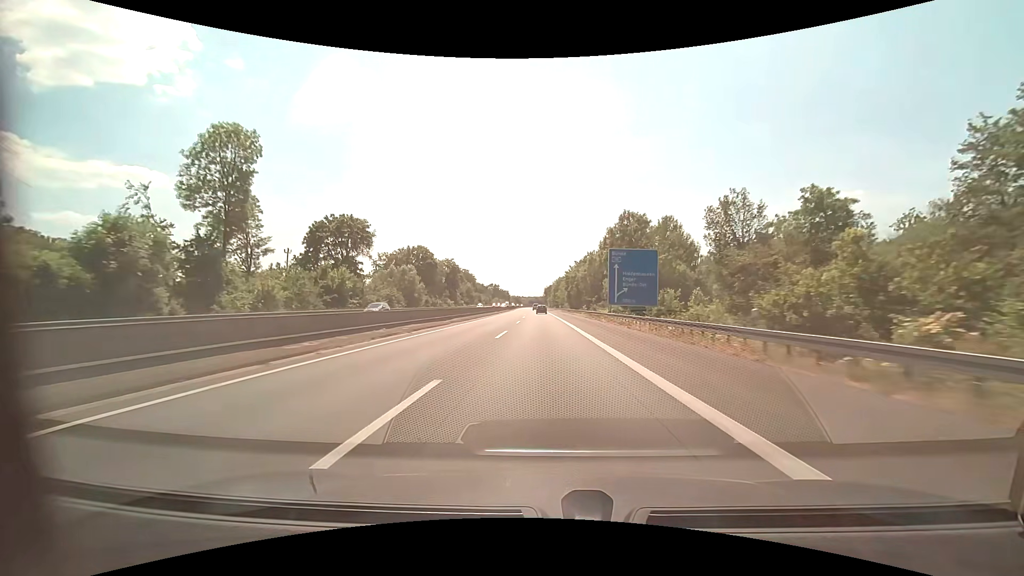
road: motorway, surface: asphalt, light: Day
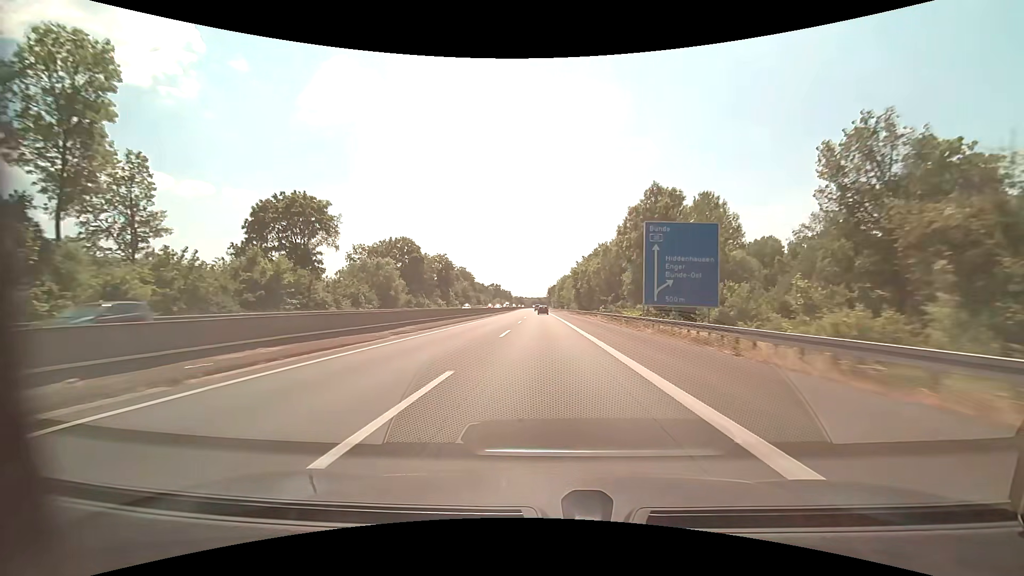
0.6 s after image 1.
(-0.1, +16.7) m; 0°
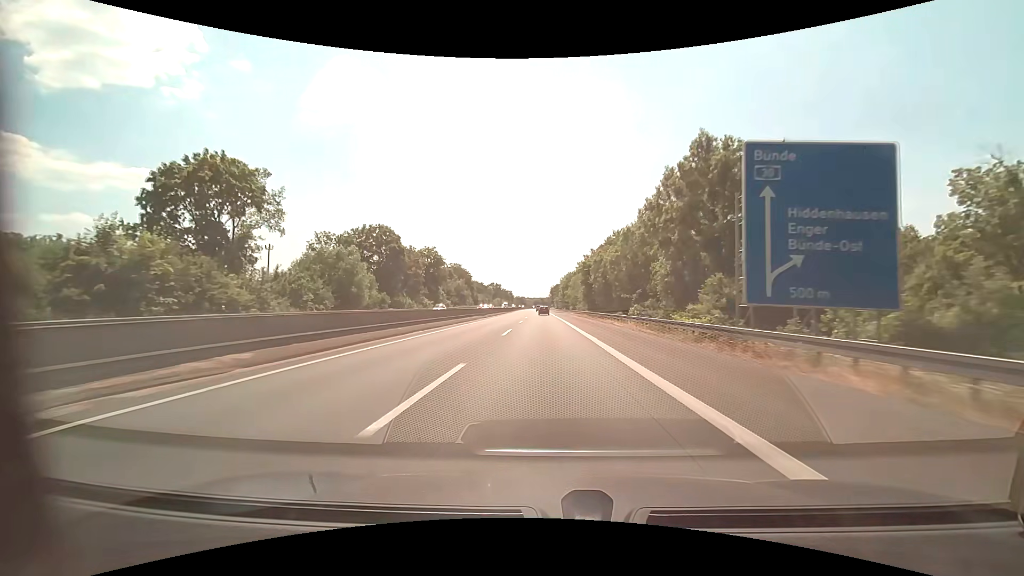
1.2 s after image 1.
(-0.1, +16.7) m; 0°
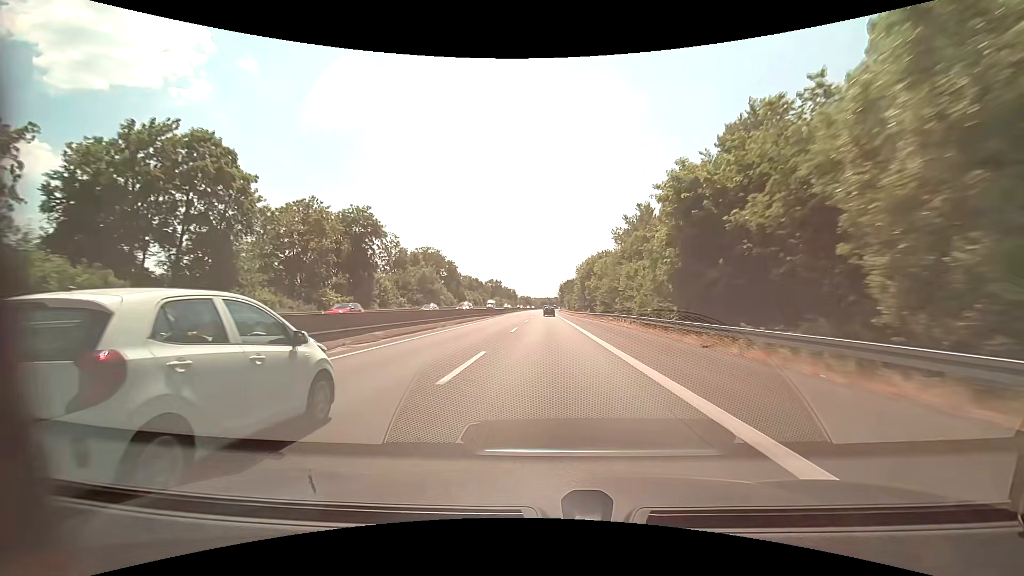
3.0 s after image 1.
(-0.4, +50.7) m; -1°
(0, +10) (0, +20) (0, +30) (0, +40) (0, +50) (0, +60) (0, +70) (0, +80) (0, +90) (0, +100) m
